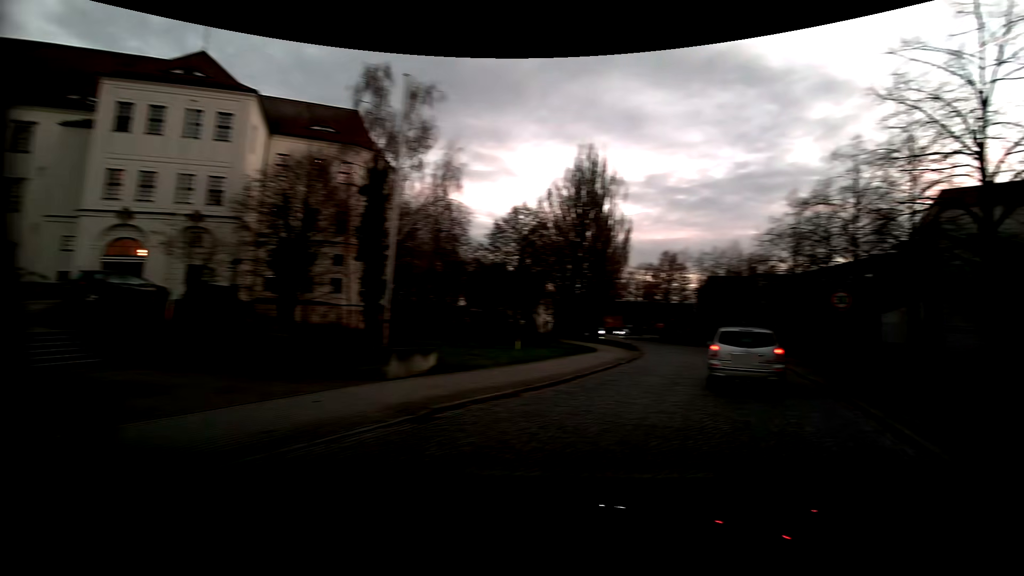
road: residential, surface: sett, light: Dusk
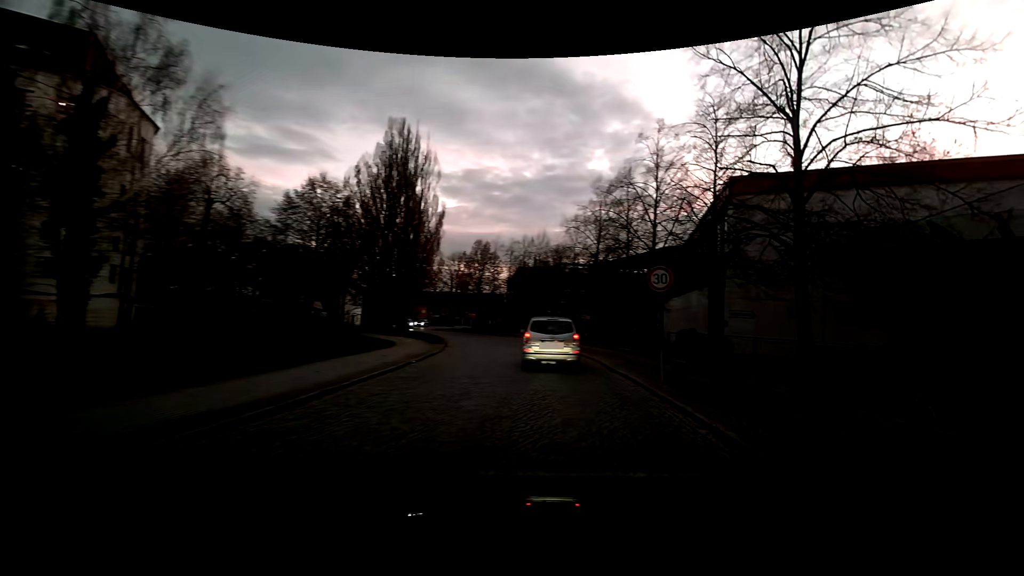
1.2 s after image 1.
(+1.1, +4.8) m; +21°
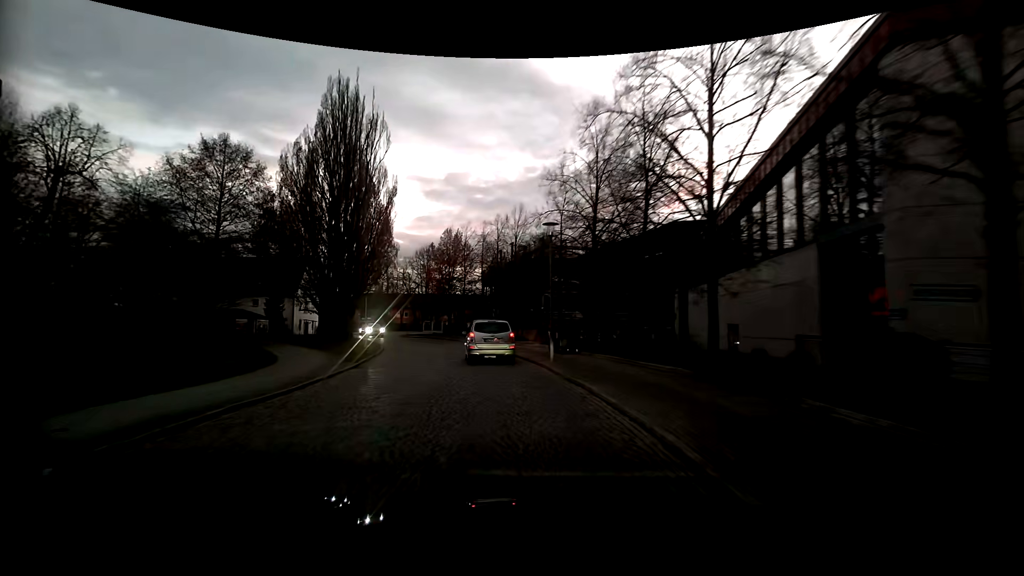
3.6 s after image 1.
(+0.5, +12.3) m; +1°
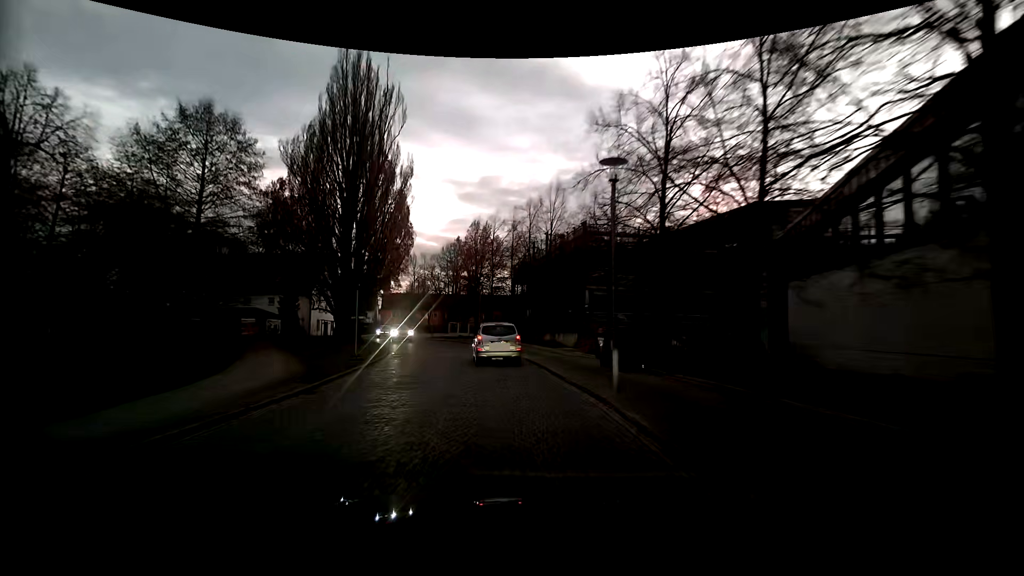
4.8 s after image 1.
(-0.3, +7.0) m; -3°
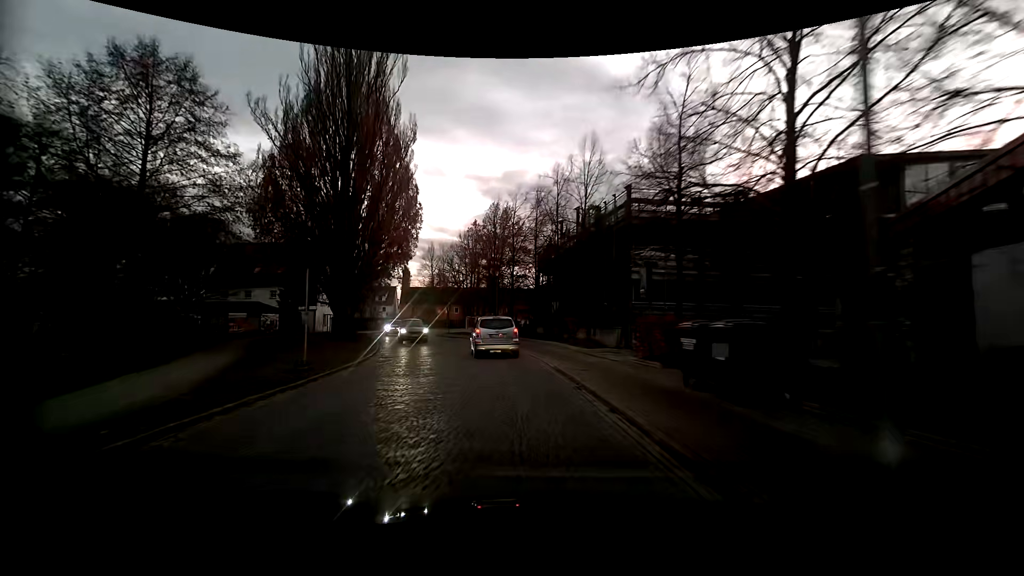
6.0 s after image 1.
(-0.3, +7.2) m; -4°
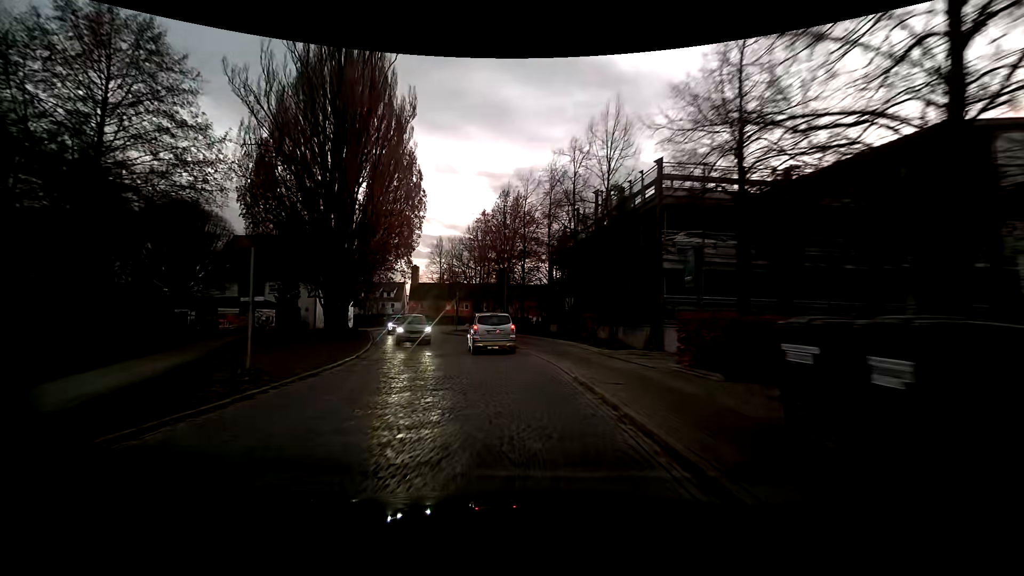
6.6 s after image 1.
(0.0, +3.7) m; -1°
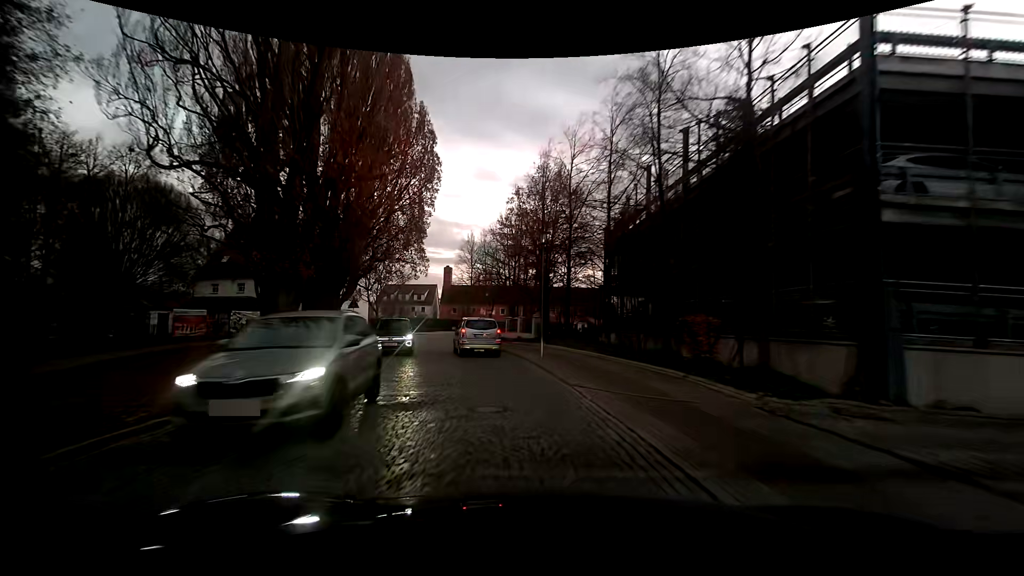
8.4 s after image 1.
(-0.4, +10.9) m; -4°
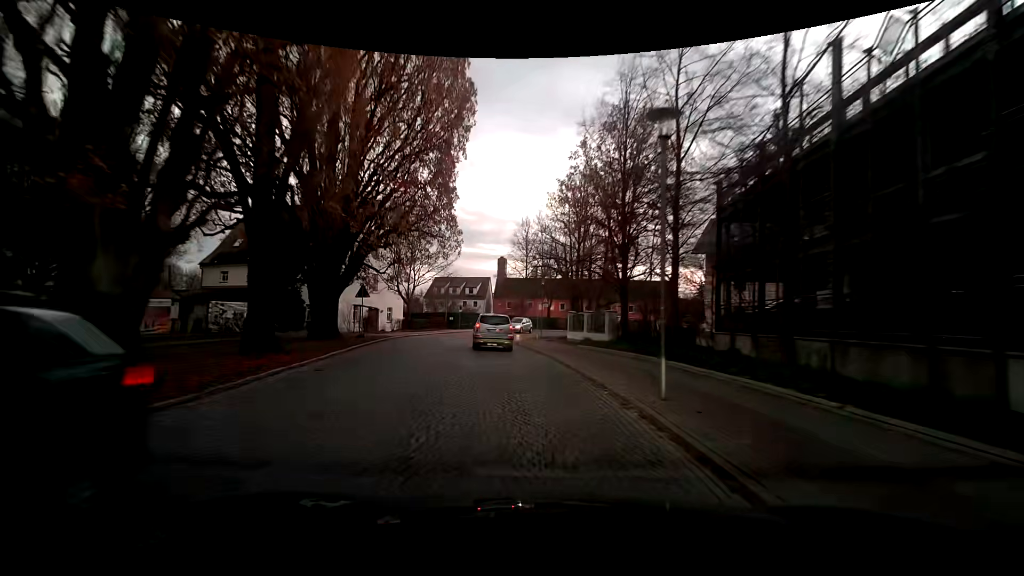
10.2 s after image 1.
(-0.8, +10.6) m; -8°
(0, +10) (-1, +20) (-3, +30) (-2, +40) (0, +50) (+5, +59) (+10, +67) (+18, +74) (+26, +79) (+35, +84) m
